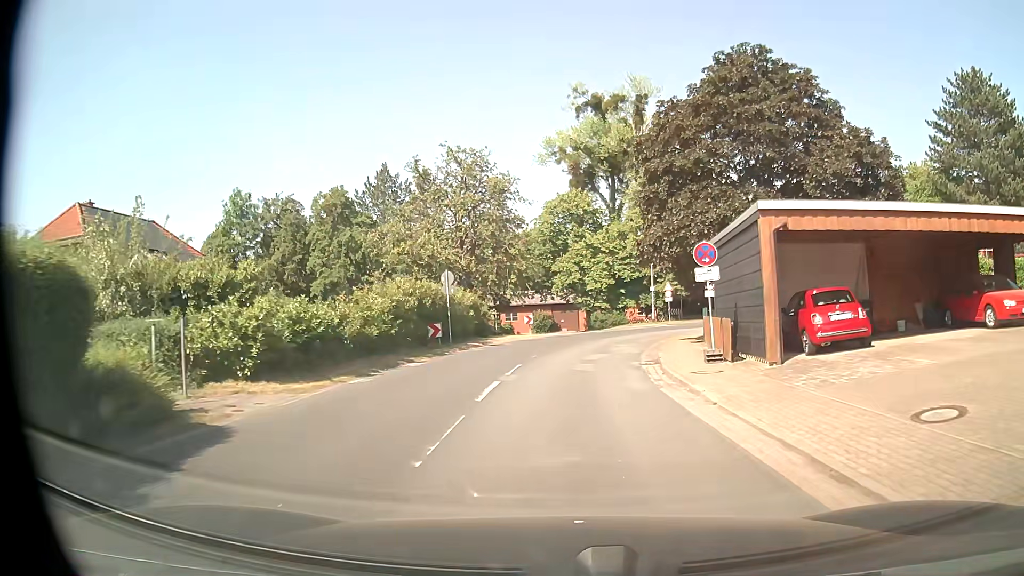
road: tertiary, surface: asphalt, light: Day
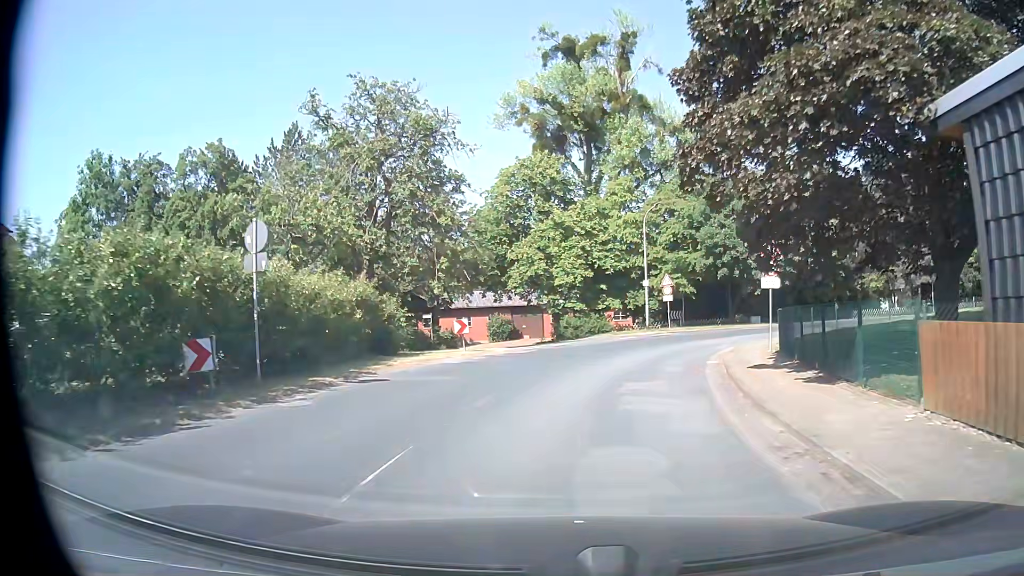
(+0.5, +15.9) m; +3°
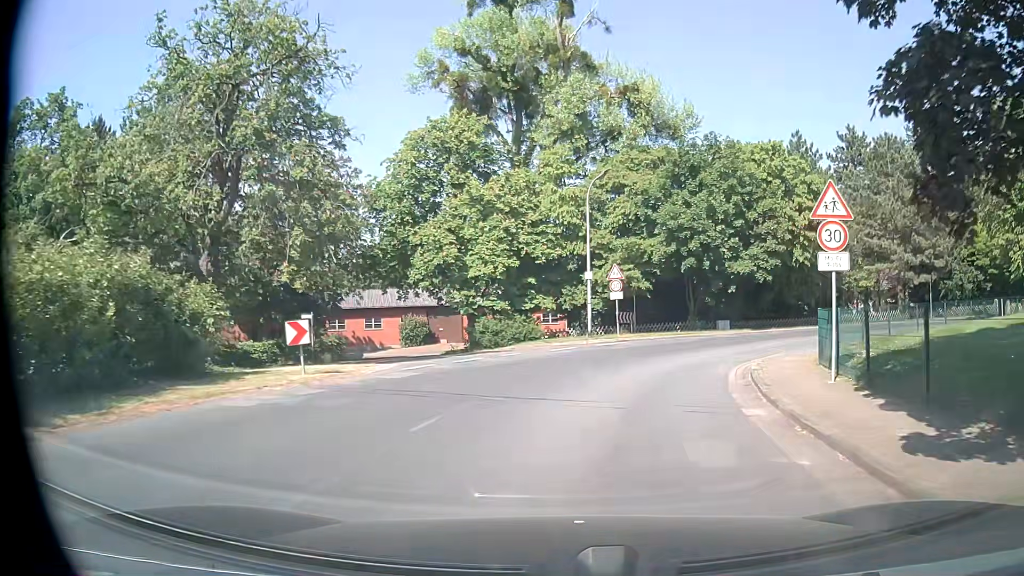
(+0.4, +10.0) m; +6°
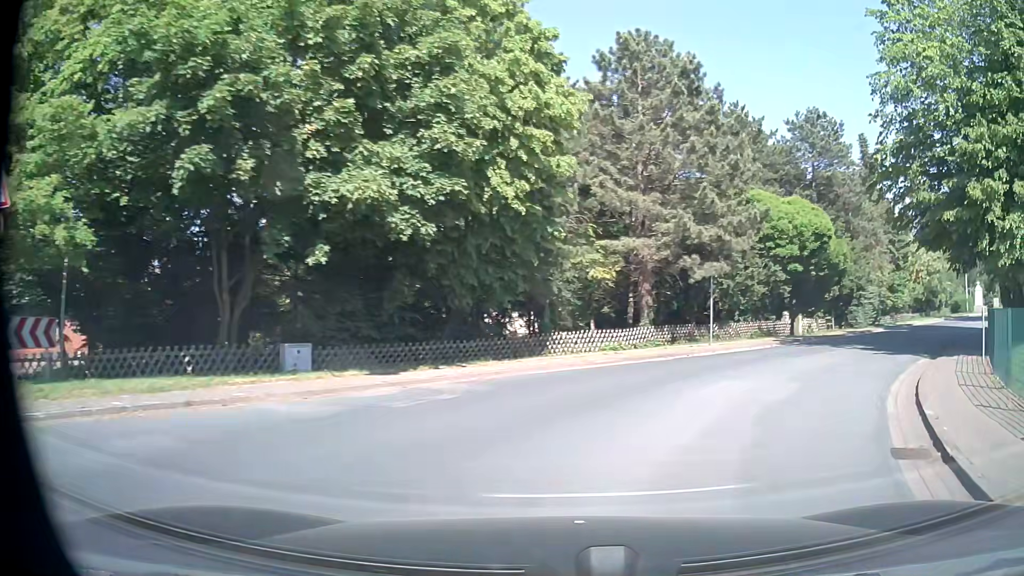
(+5.1, +22.2) m; +34°
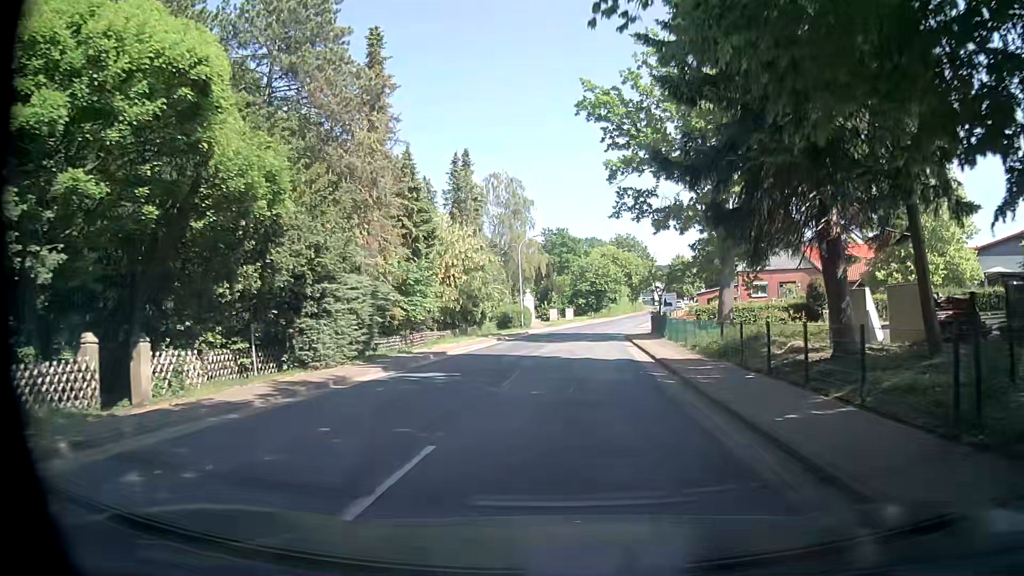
(+10.5, +21.0) m; +42°
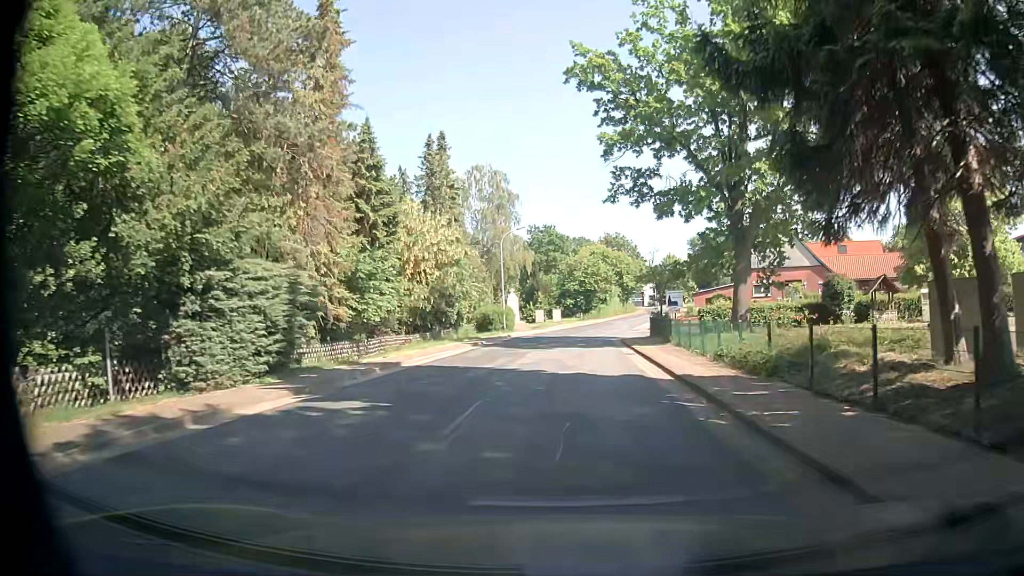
(+0.1, +5.5) m; +2°
